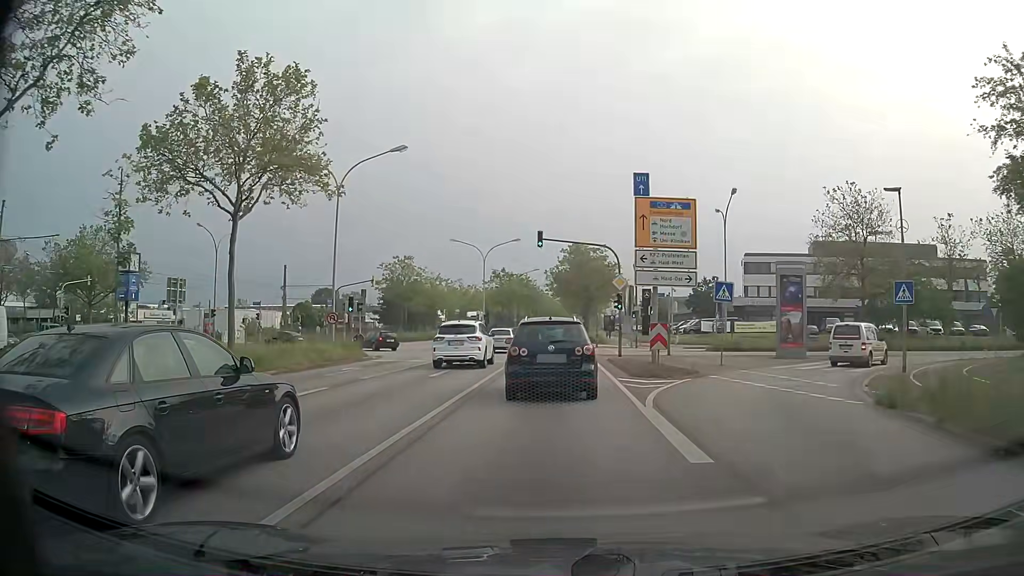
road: primary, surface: asphalt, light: Day
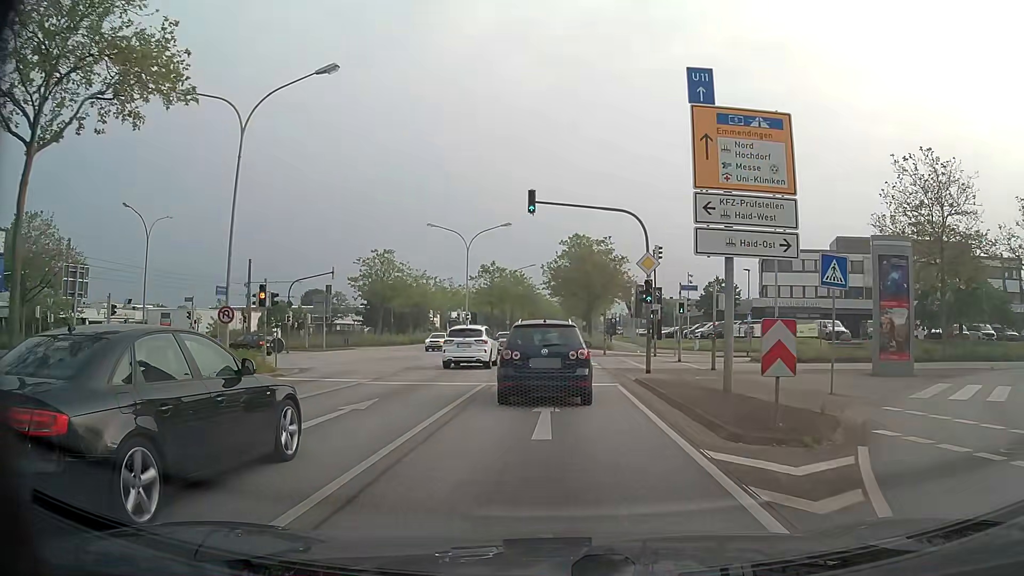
(0.0, +10.9) m; 0°
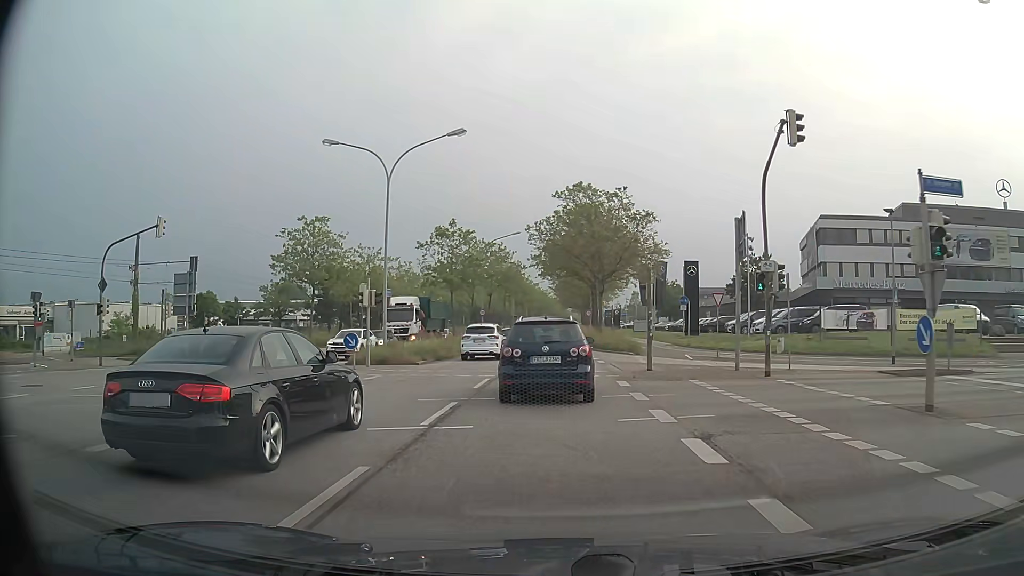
(+0.2, +23.5) m; +1°
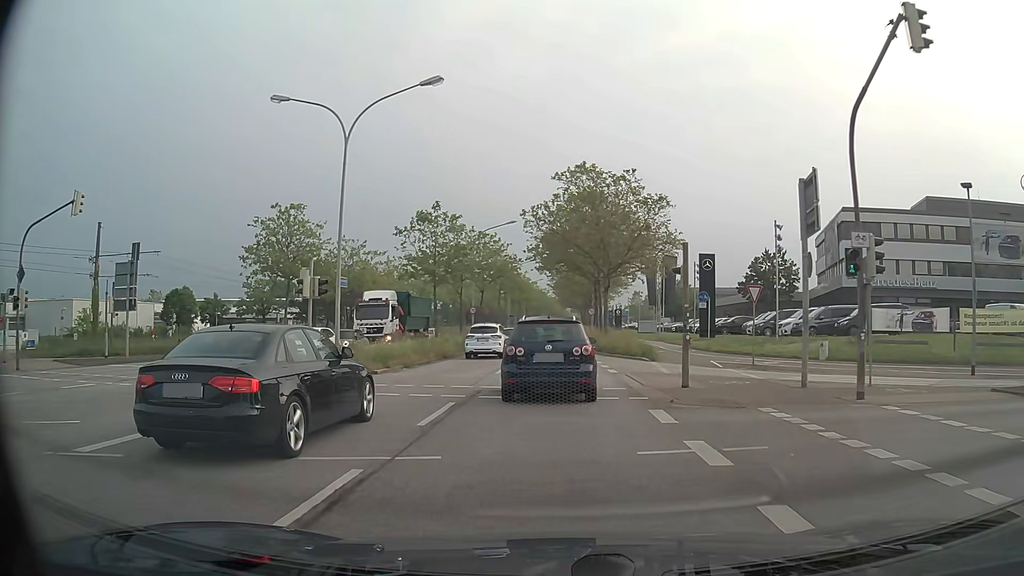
(0.0, +6.2) m; 0°
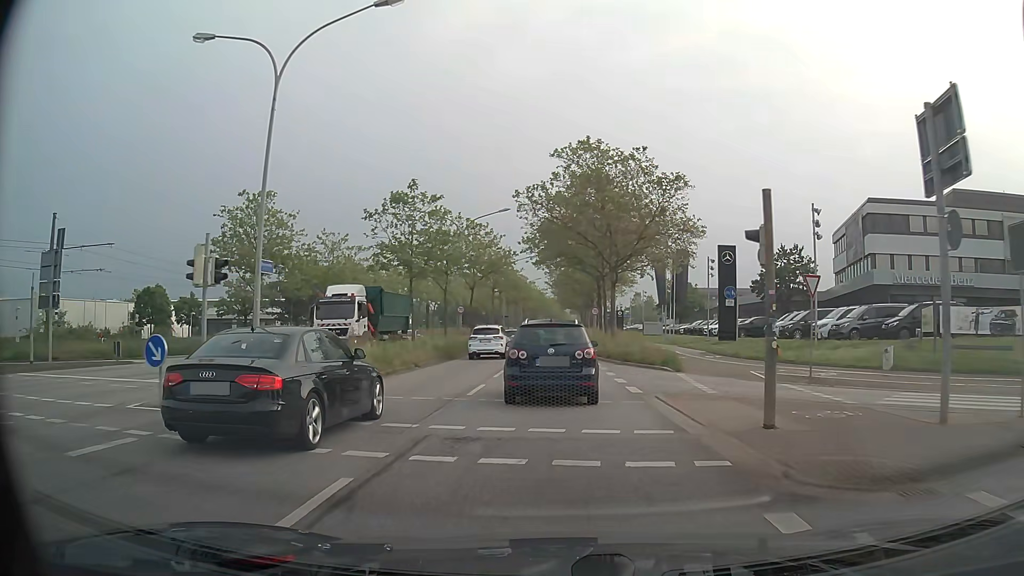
(0.0, +6.3) m; 0°
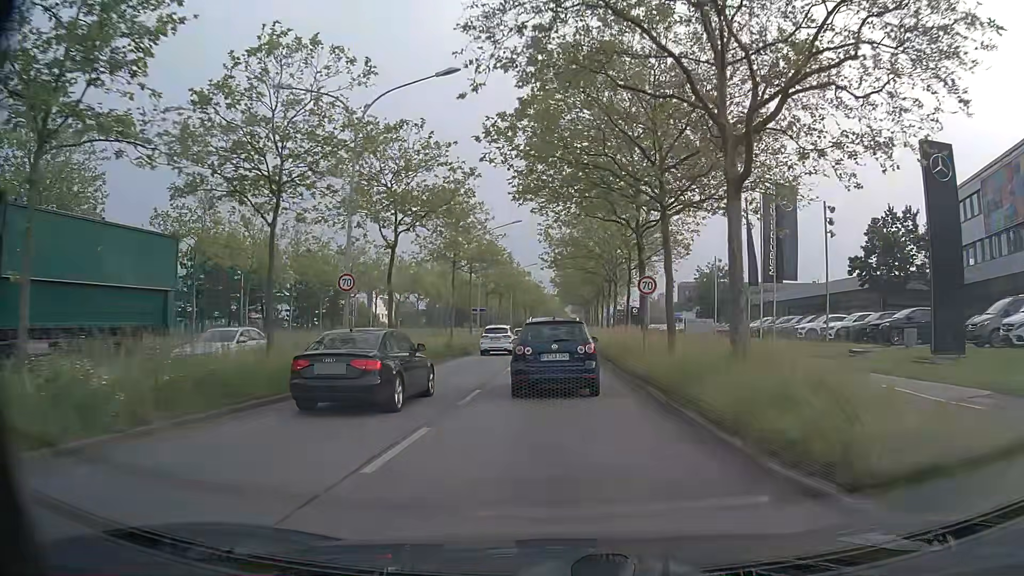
(0.0, +26.3) m; 0°
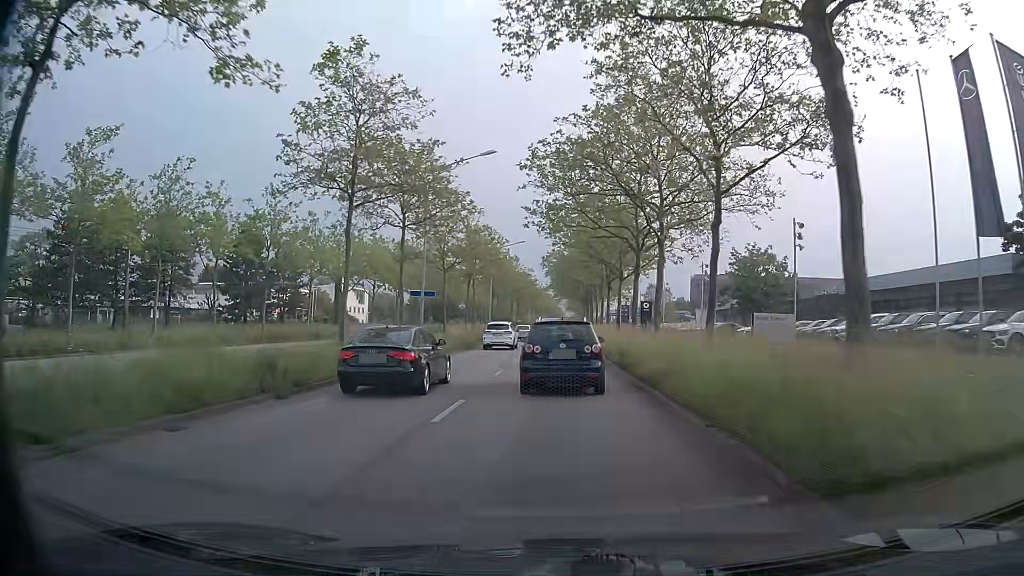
(0.0, +20.6) m; +1°
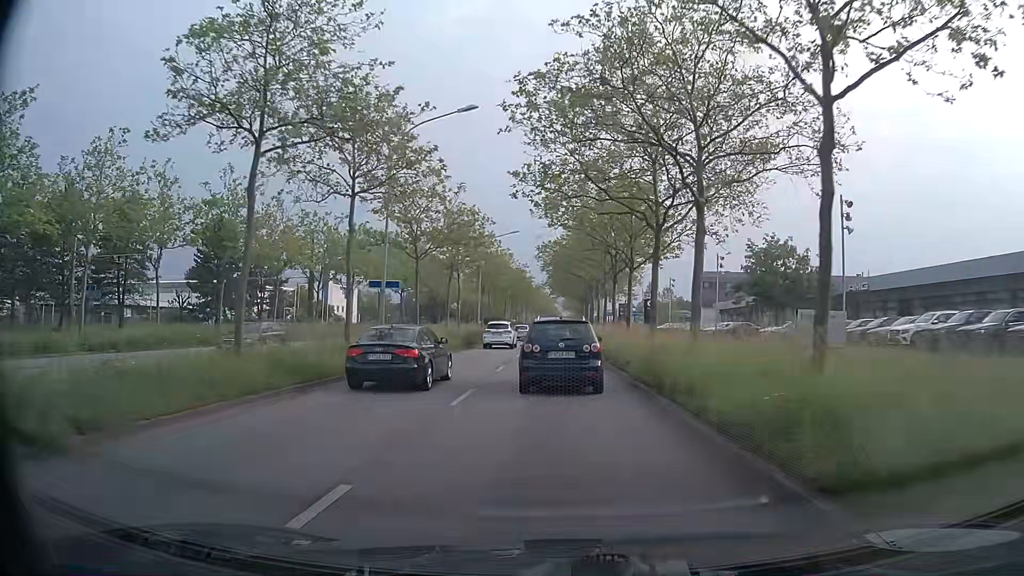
(0.0, +7.0) m; 0°
(0, +10) (0, +20) (0, +30) (0, +40) (0, +50) (0, +60) (+1, +70) (+1, +80) (+1, +90) (+1, +100) m
